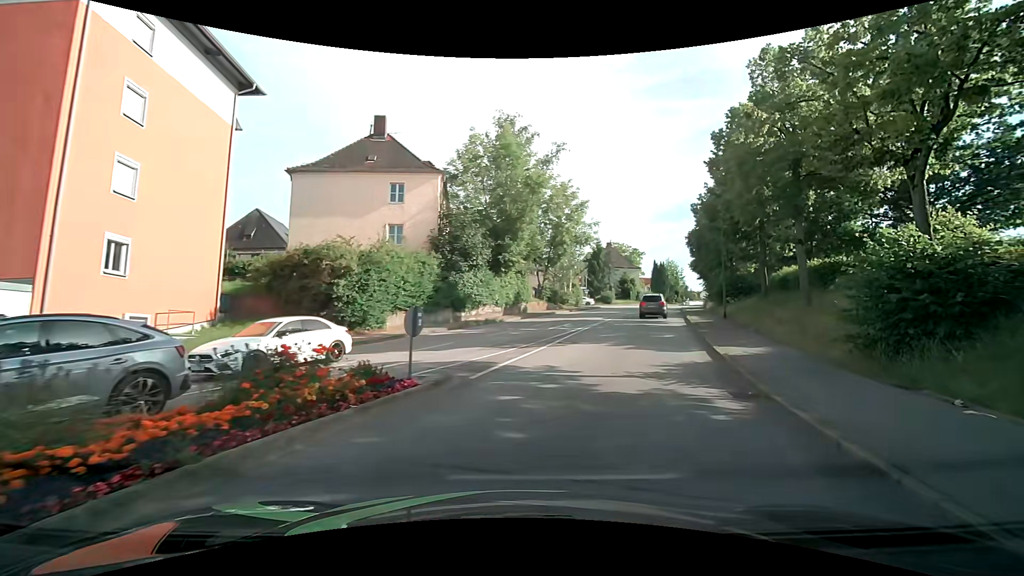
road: residential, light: Day
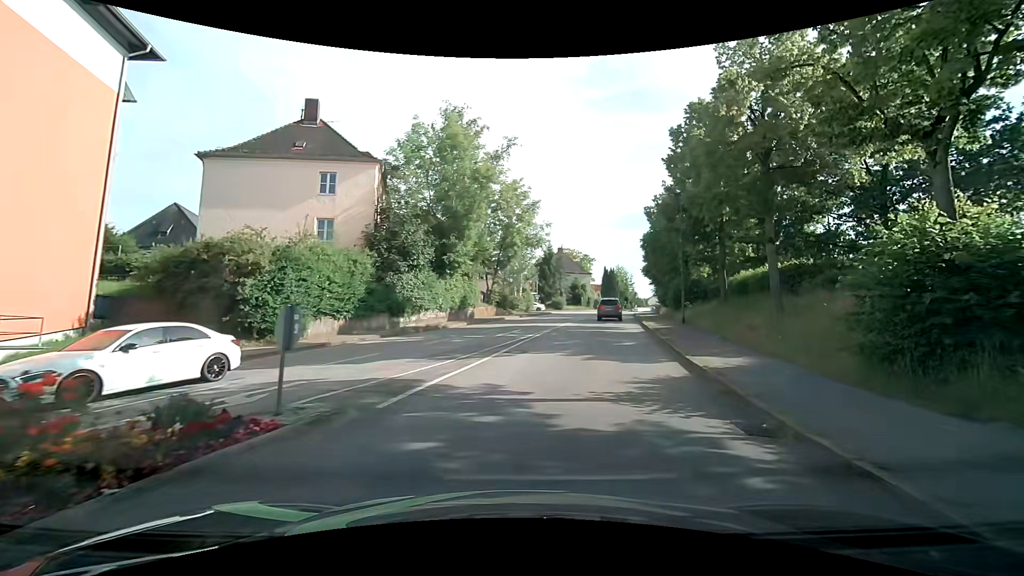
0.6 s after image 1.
(+0.2, +3.0) m; +7°
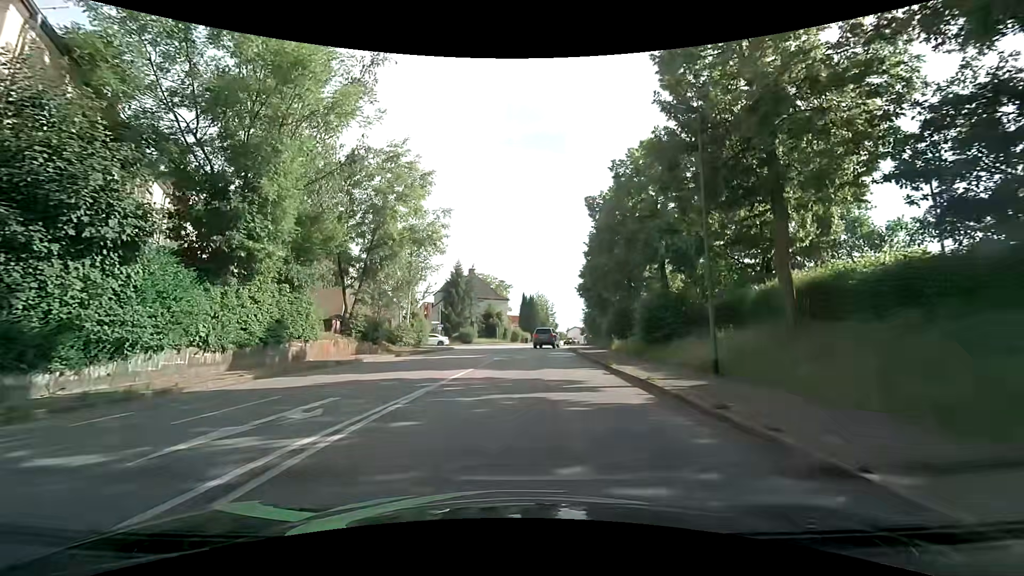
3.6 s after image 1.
(+1.9, +16.8) m; +10°
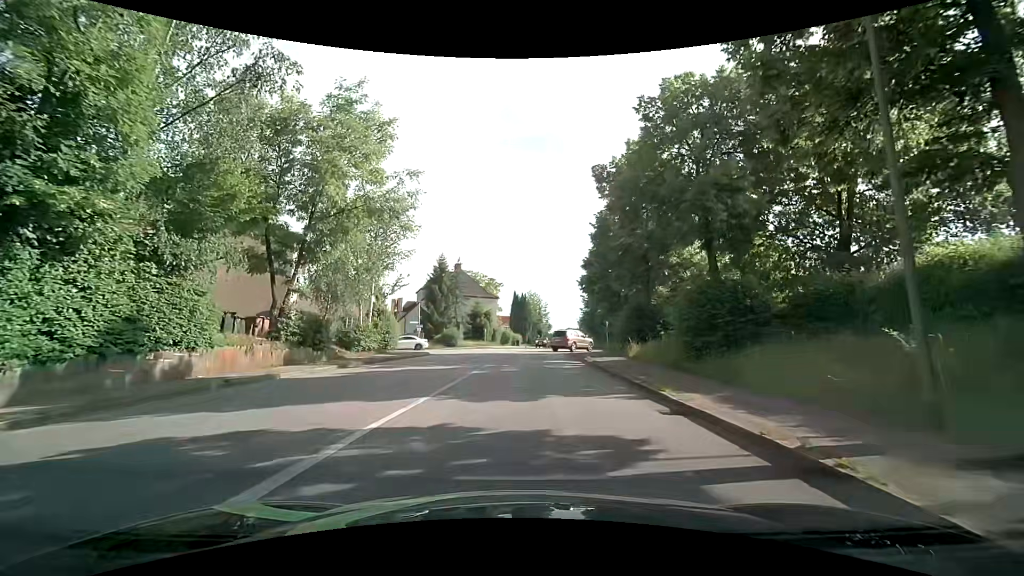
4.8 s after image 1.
(0.0, +7.3) m; 0°
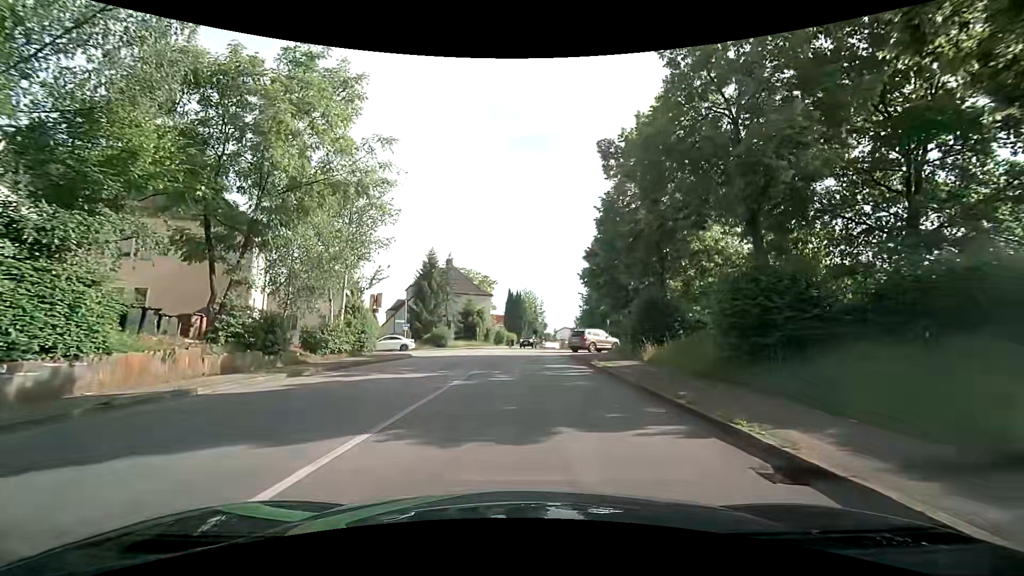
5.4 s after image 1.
(+0.1, +3.8) m; +1°
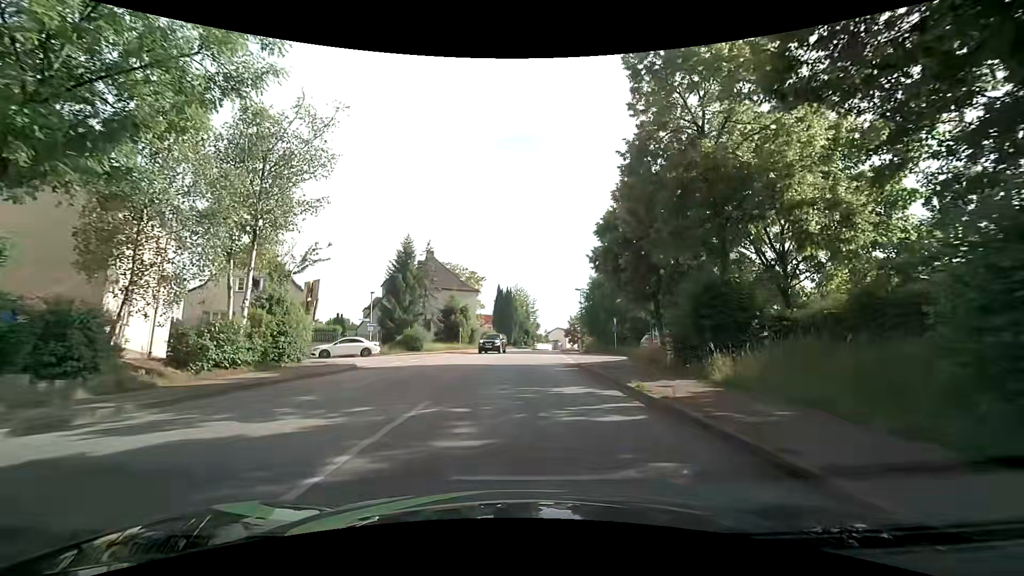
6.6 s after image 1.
(+0.1, +8.3) m; +1°
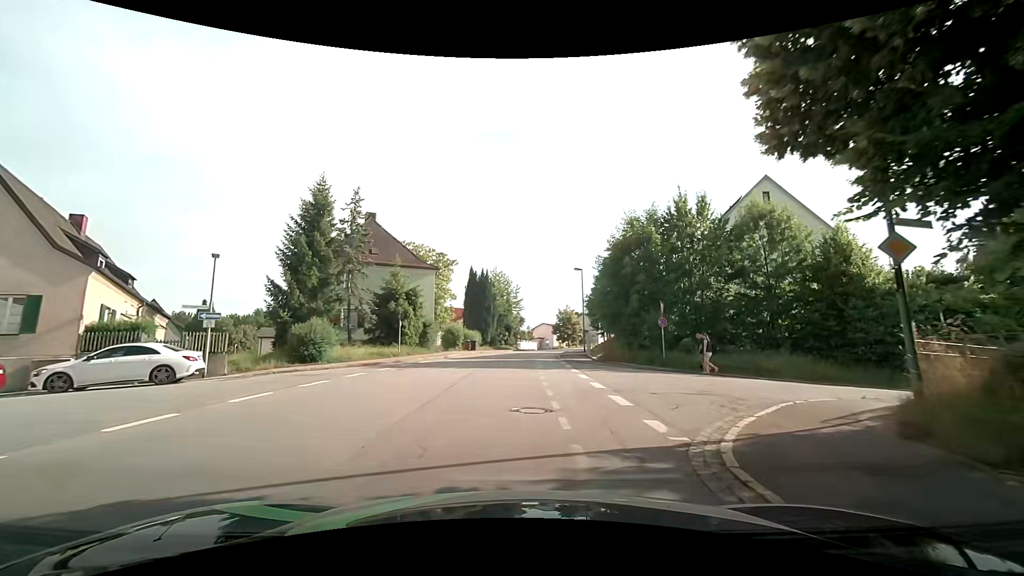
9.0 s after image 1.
(+0.2, +18.4) m; +1°
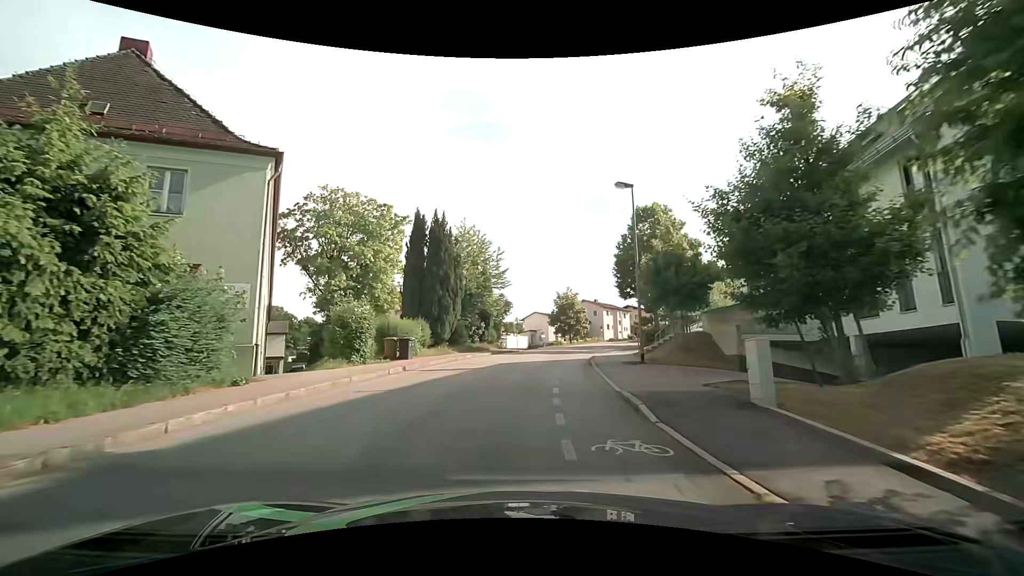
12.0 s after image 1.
(+0.7, +25.9) m; +2°
(0, +10) (+1, +20) (+2, +30) (+4, +40) (+7, +49) (+11, +58) (+15, +67) (+19, +76) (+24, +85) (+28, +94) m
